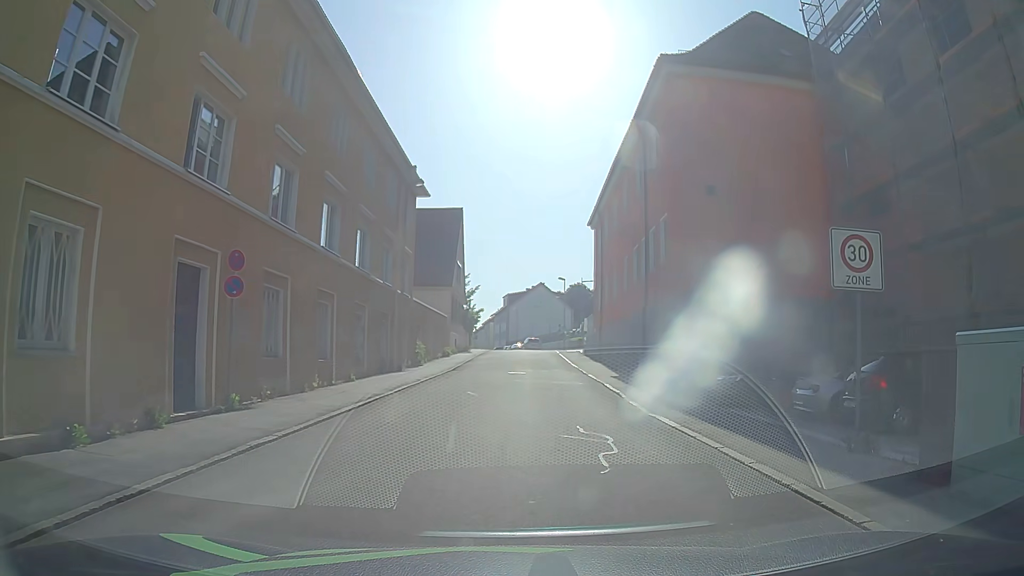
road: residential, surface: asphalt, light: Day
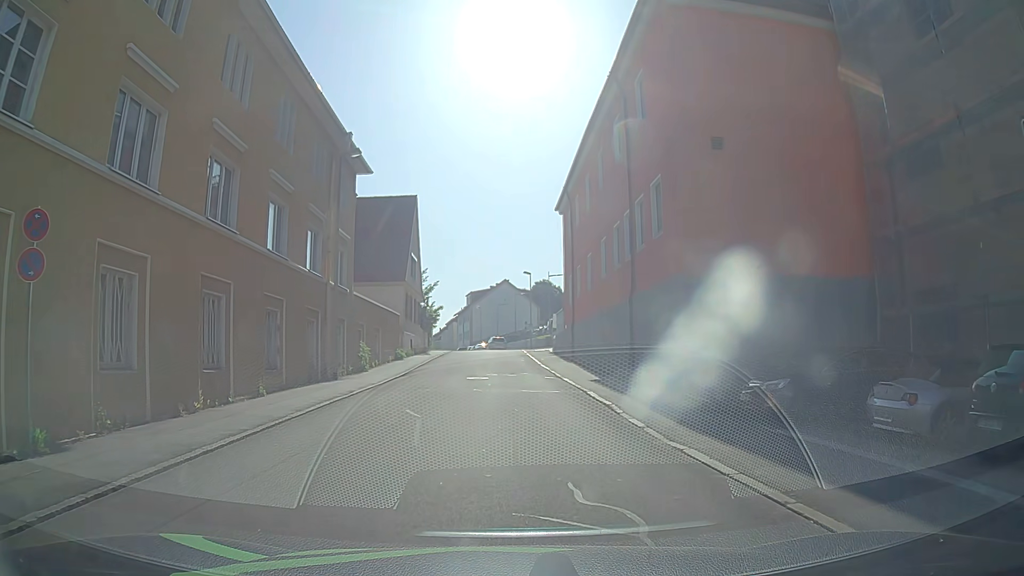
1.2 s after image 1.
(+0.3, +5.1) m; +4°
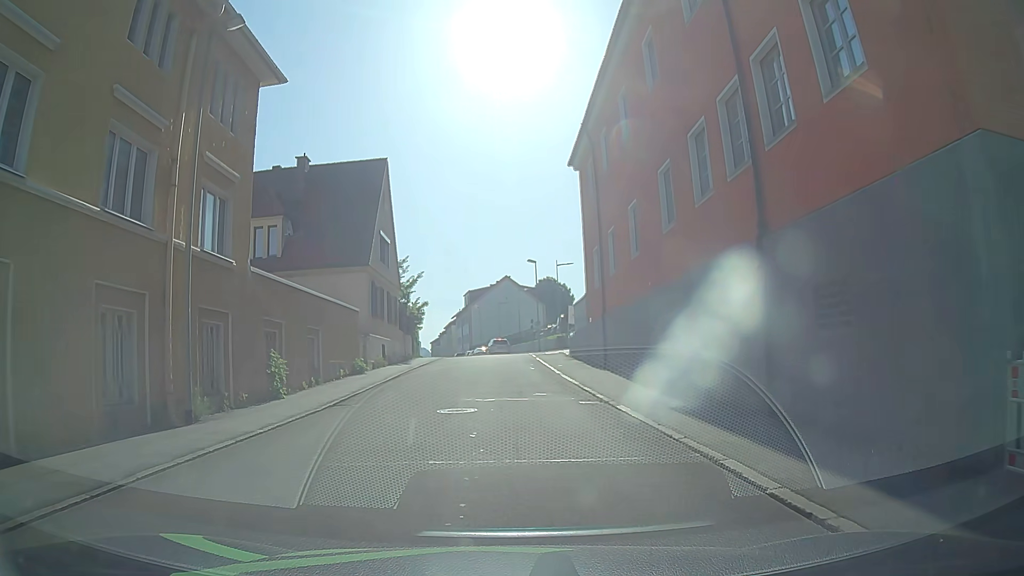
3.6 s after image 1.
(-0.1, +11.6) m; -1°
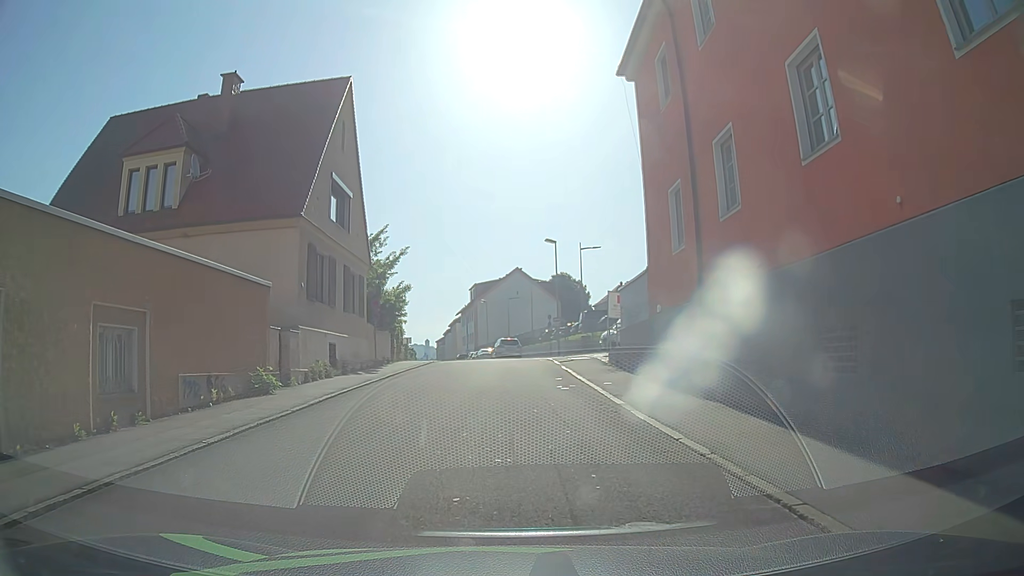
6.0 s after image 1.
(-0.3, +12.1) m; -1°
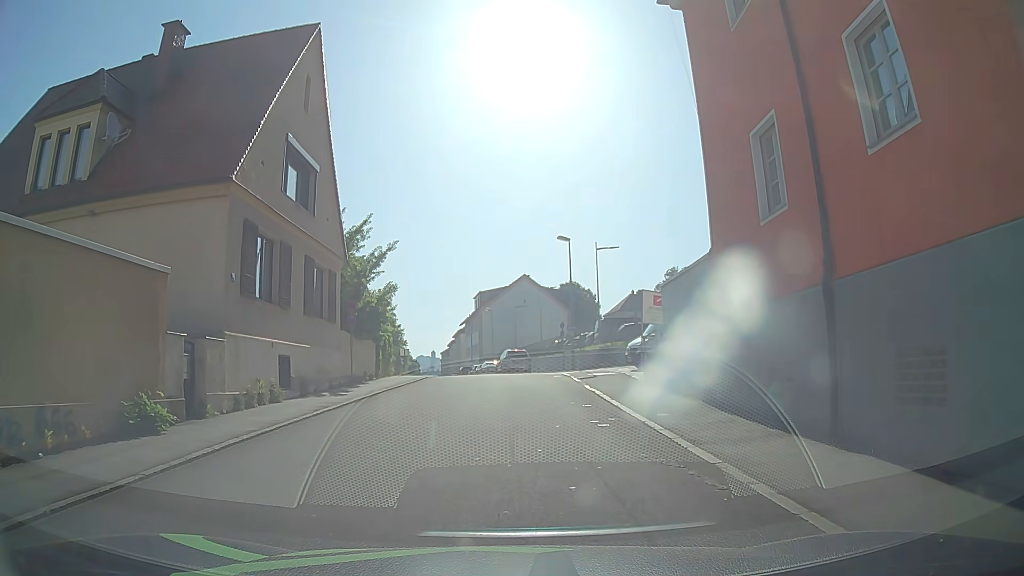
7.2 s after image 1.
(0.0, +5.8) m; 0°
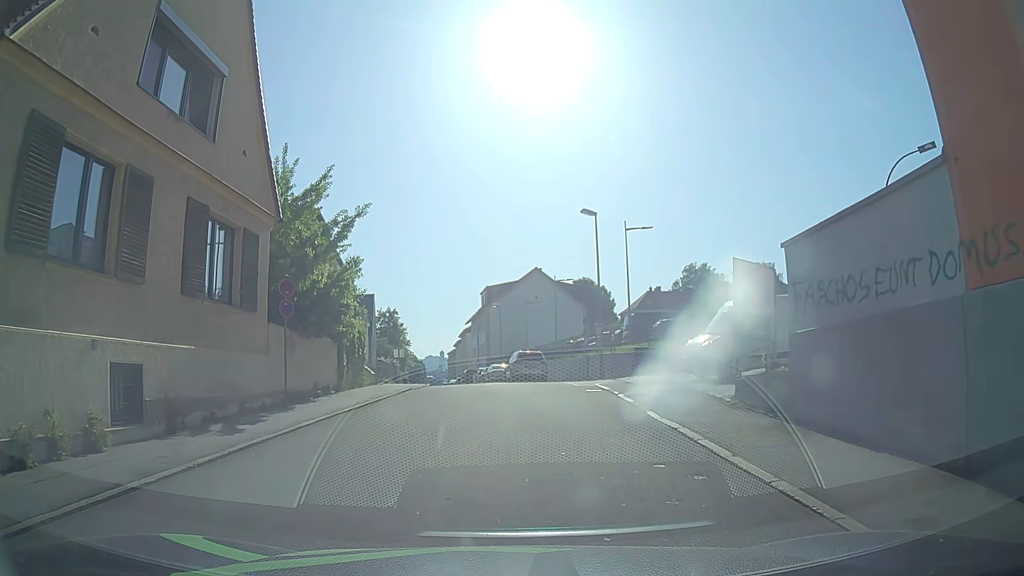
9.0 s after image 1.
(0.0, +8.1) m; -3°
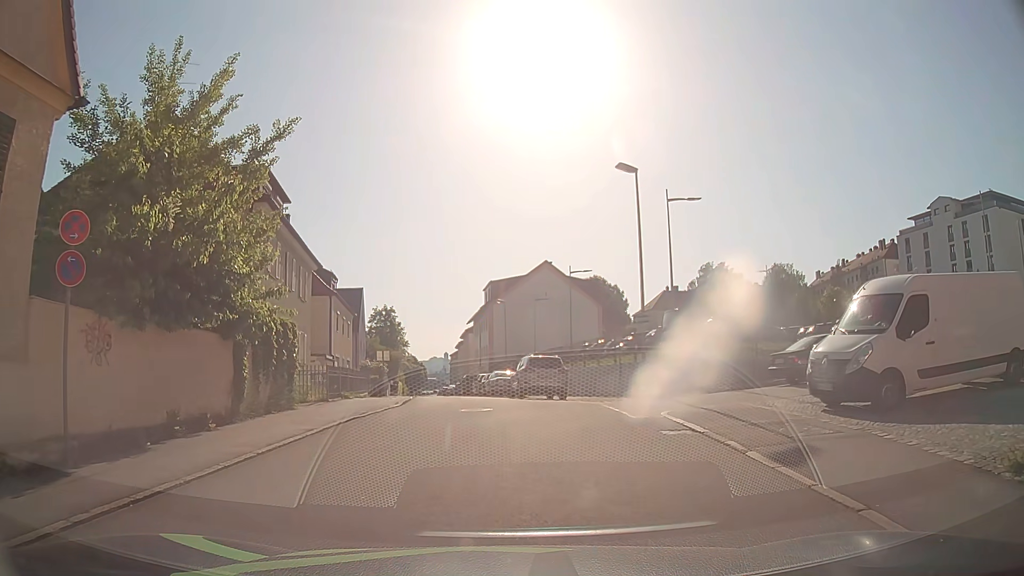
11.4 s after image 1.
(+0.3, +8.8) m; +2°
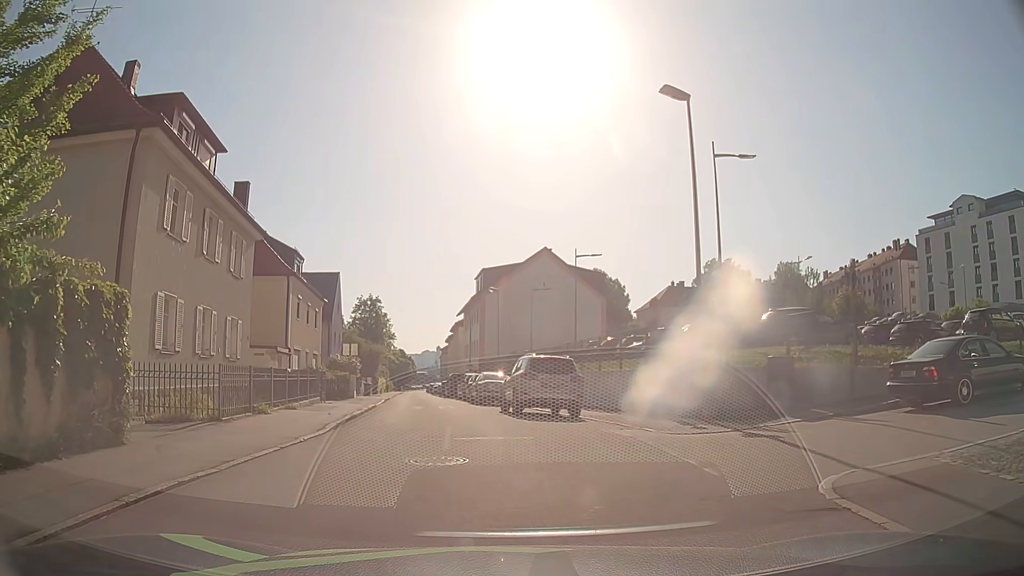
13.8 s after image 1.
(0.0, +7.4) m; 0°
(0, +10) (-2, +20) (-4, +30) (-5, +40) (-6, +50) (-8, +59) (-9, +69) (-11, +79) (-12, +89) (-13, +99) m
